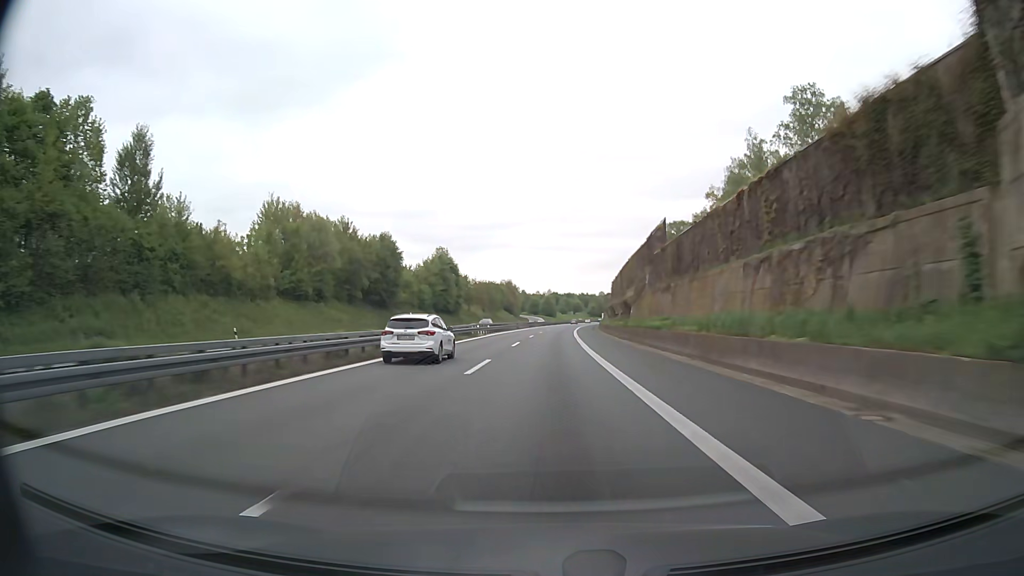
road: motorway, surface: asphalt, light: Day
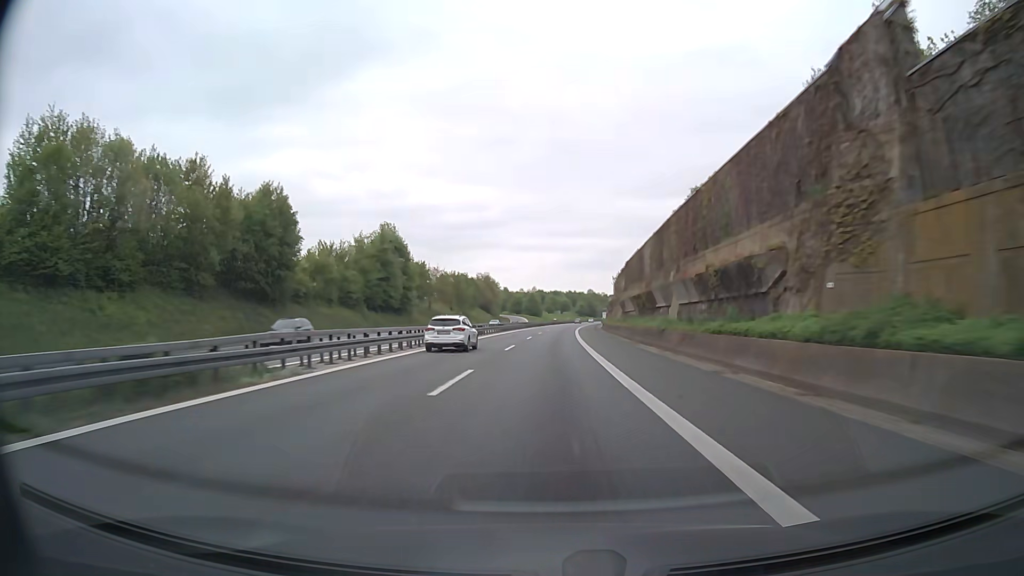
(+0.4, +41.2) m; +1°
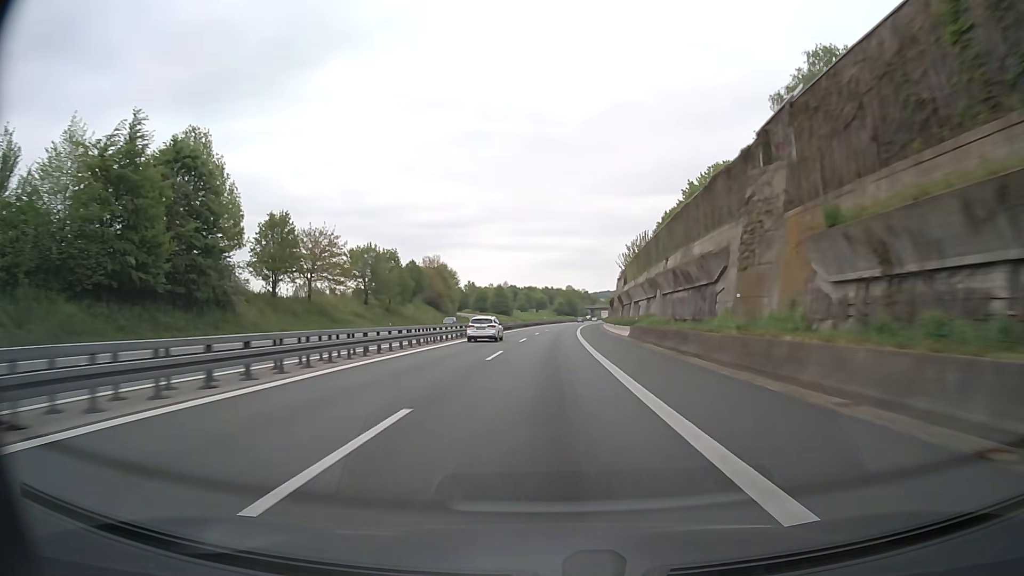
(+1.2, +61.9) m; +2°
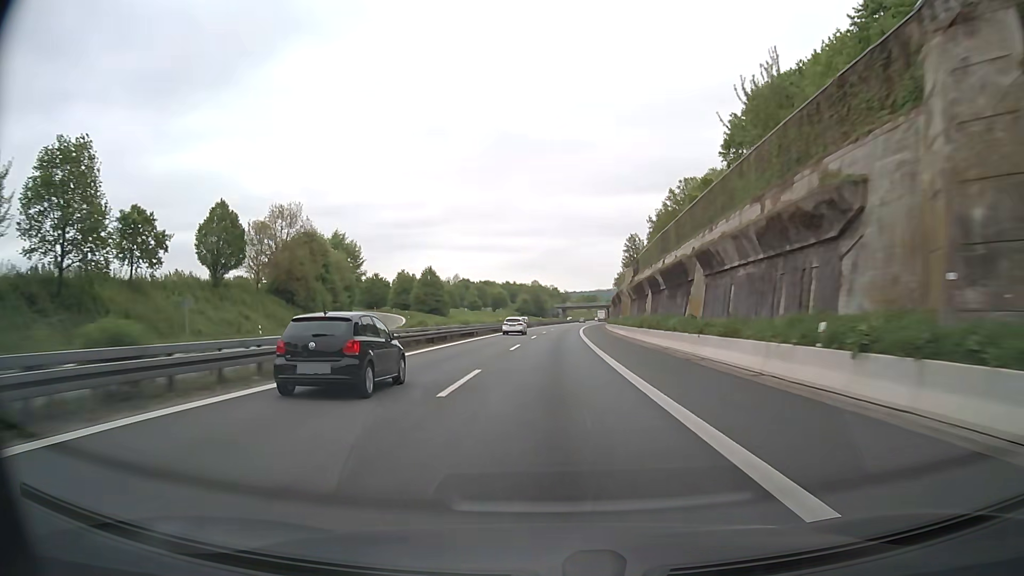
(+2.2, +82.4) m; +3°
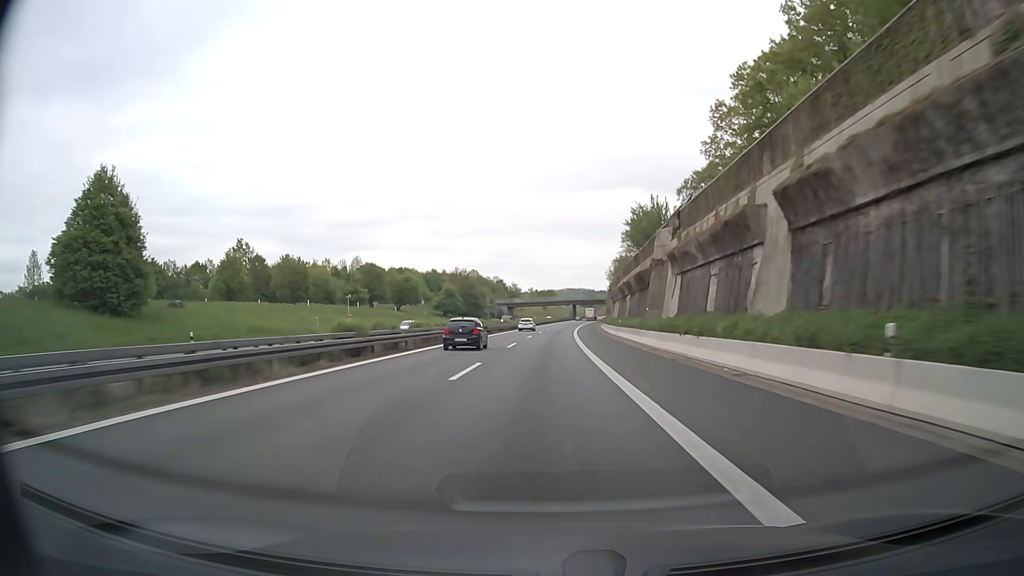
(+3.7, +103.0) m; +4°
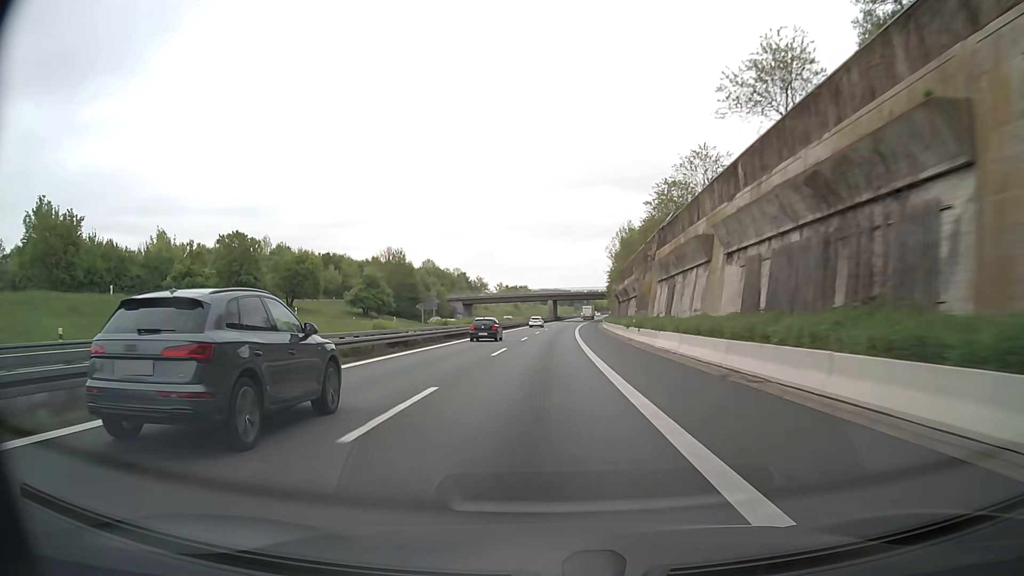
(+1.2, +61.9) m; +2°
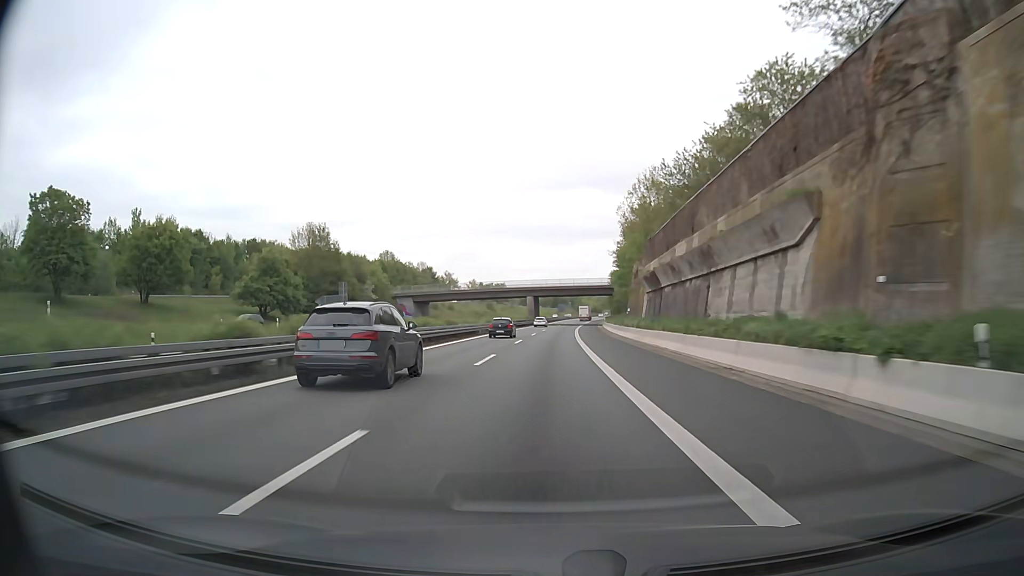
(+0.5, +41.2) m; +2°
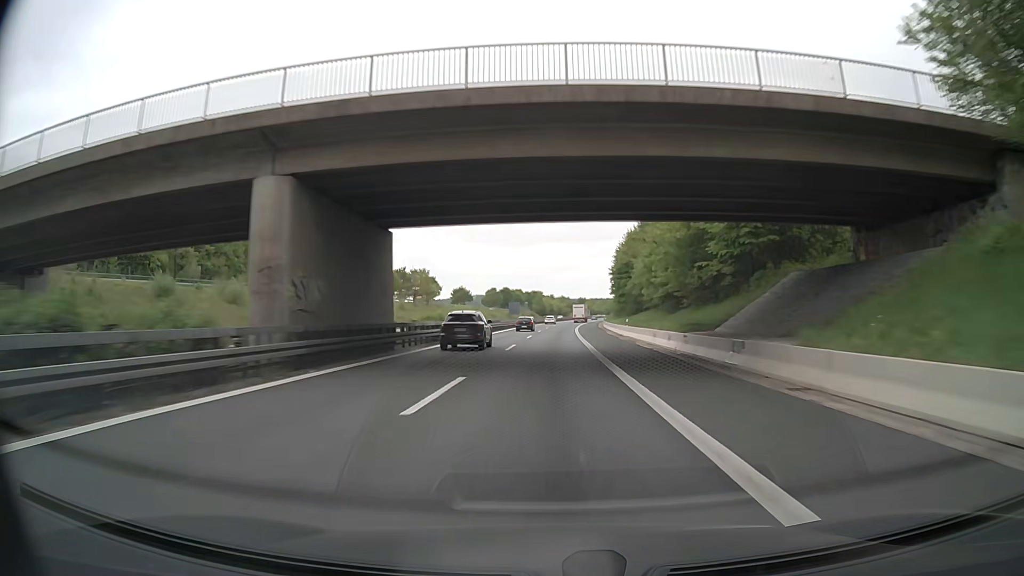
(+3.2, +102.9) m; +4°
(0, +10) (0, +20) (0, +30) (0, +40) (+1, +50) (+1, +60) (+1, +70) (+2, +80) (+3, +90) (+3, +100) m
